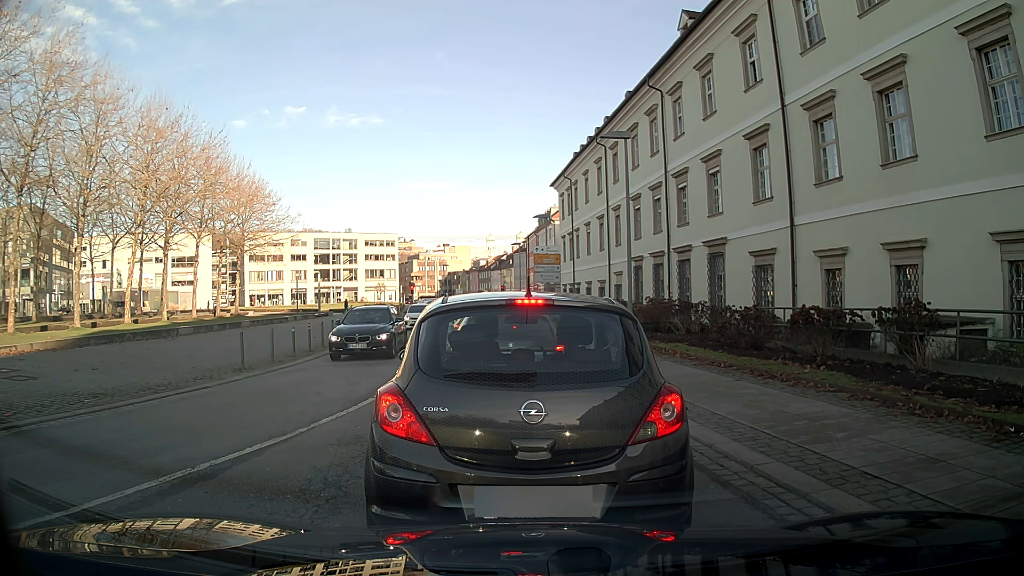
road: tertiary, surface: asphalt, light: Day
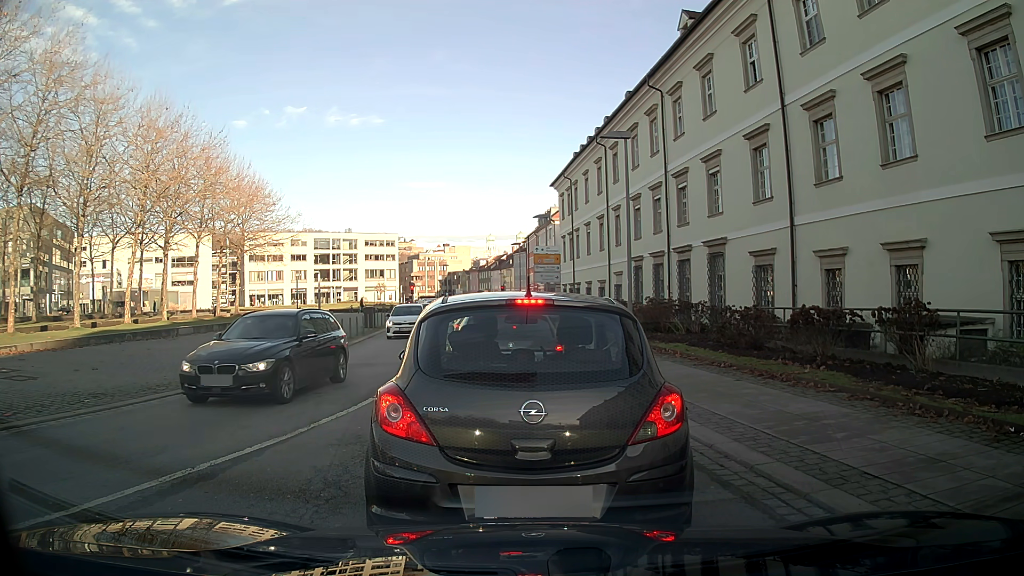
(0.0, 0.0) m; 0°
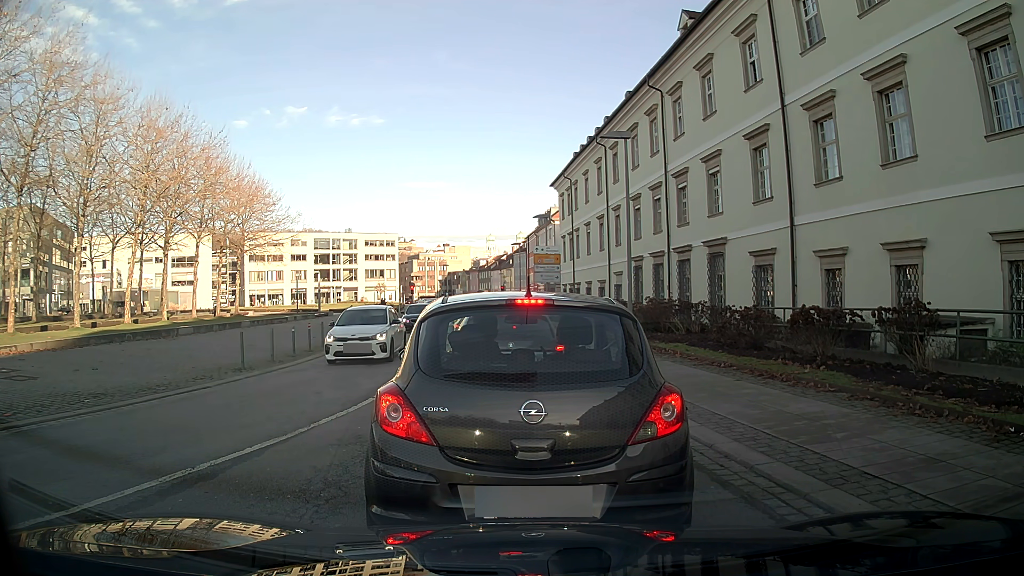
(0.0, 0.0) m; 0°
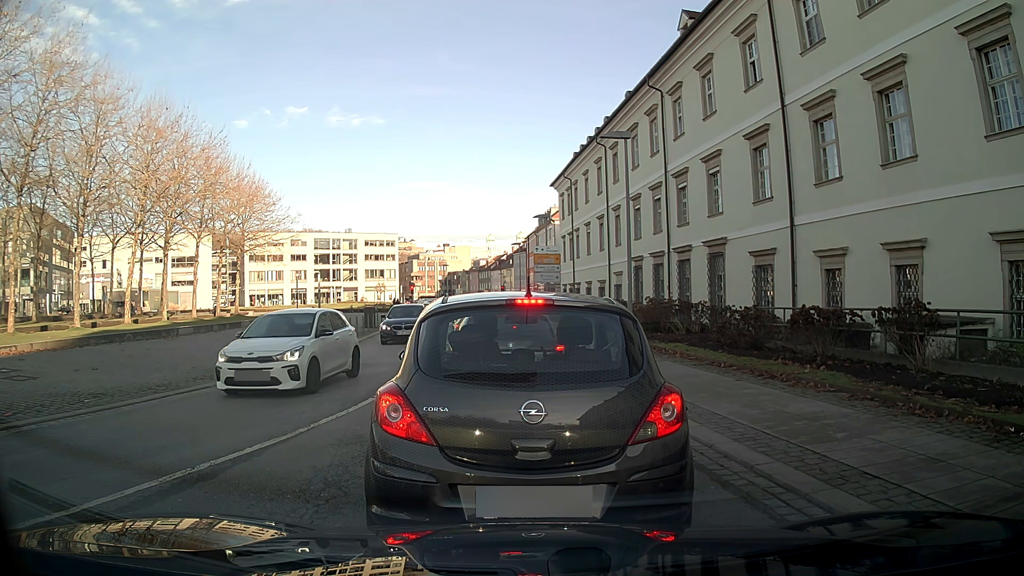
(0.0, 0.0) m; 0°
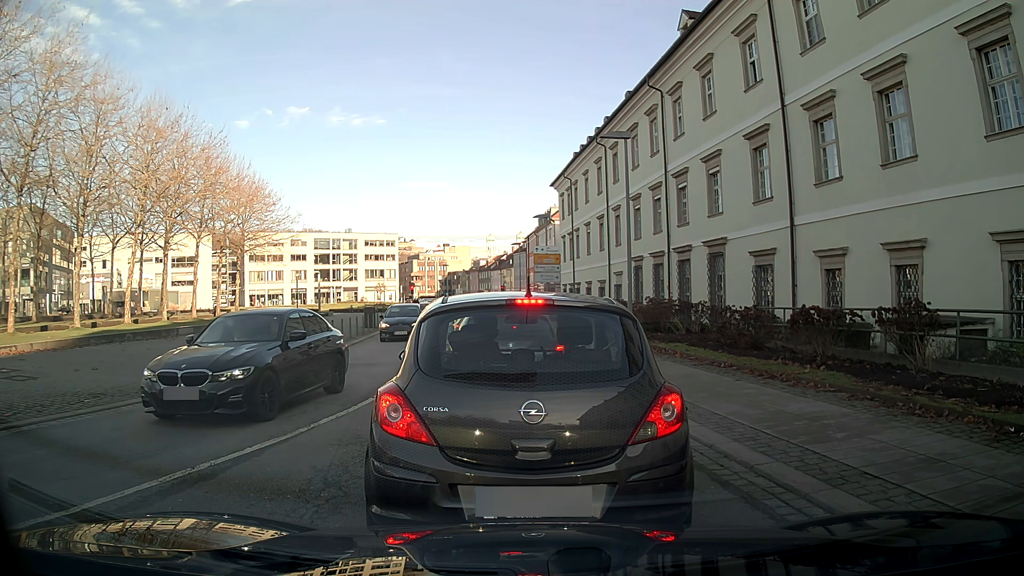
(0.0, 0.0) m; 0°
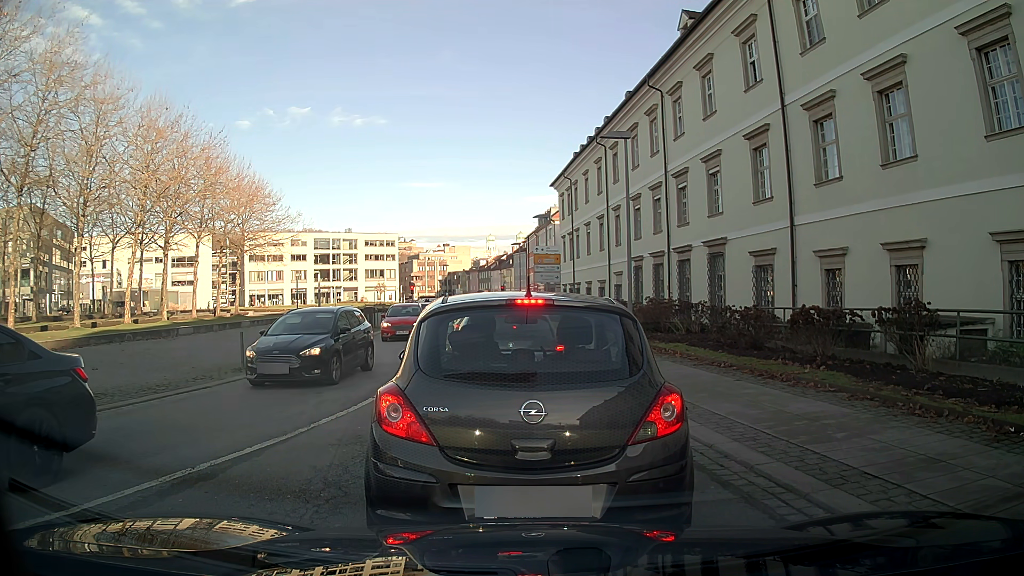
(0.0, 0.0) m; 0°
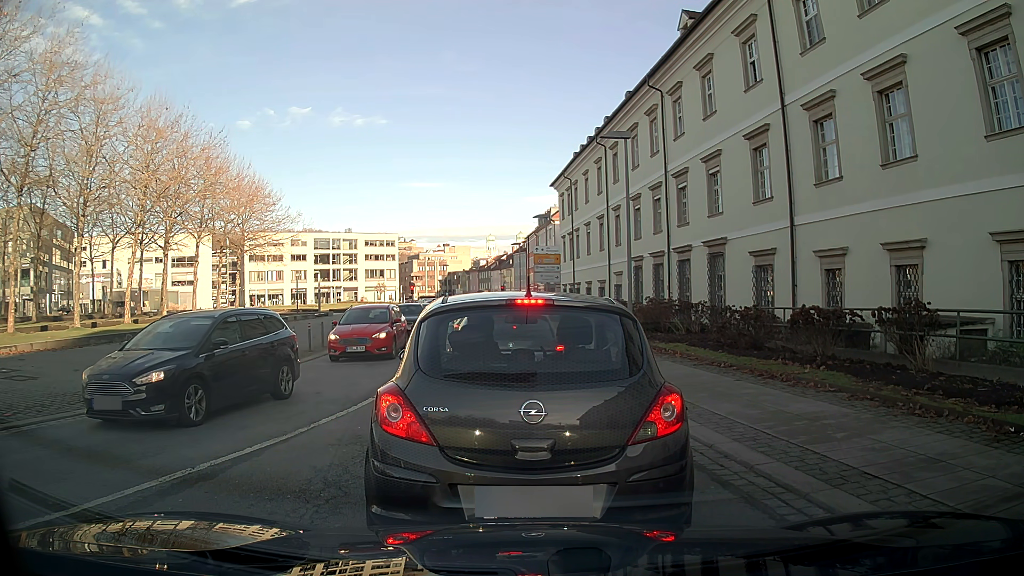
(0.0, 0.0) m; 0°
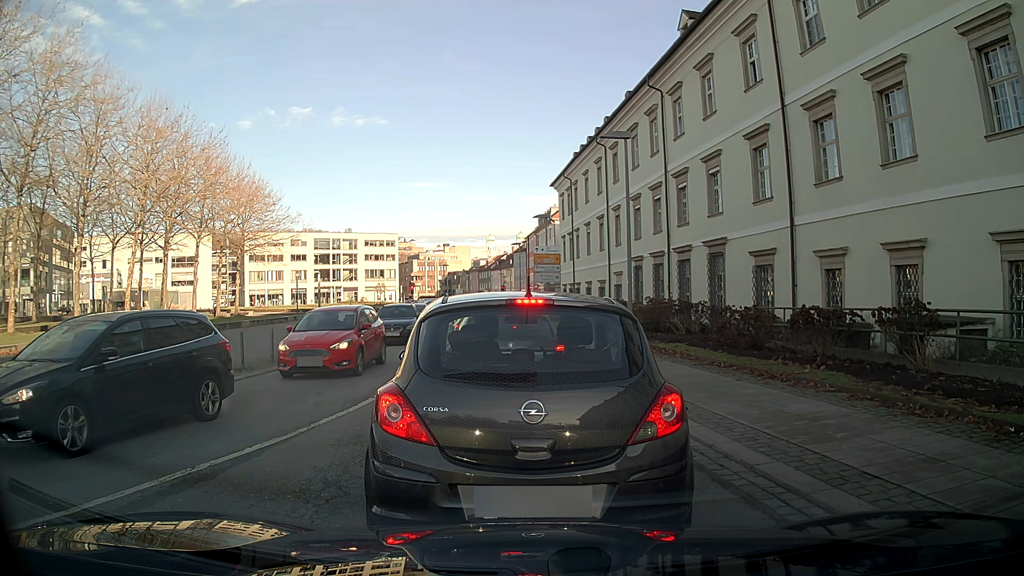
(0.0, 0.0) m; 0°
